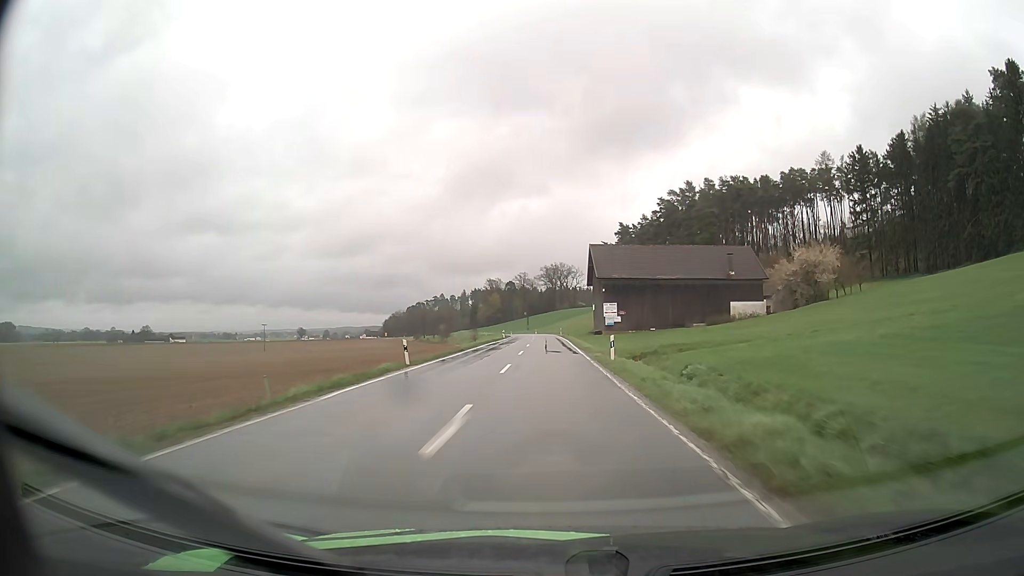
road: secondary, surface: asphalt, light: Day
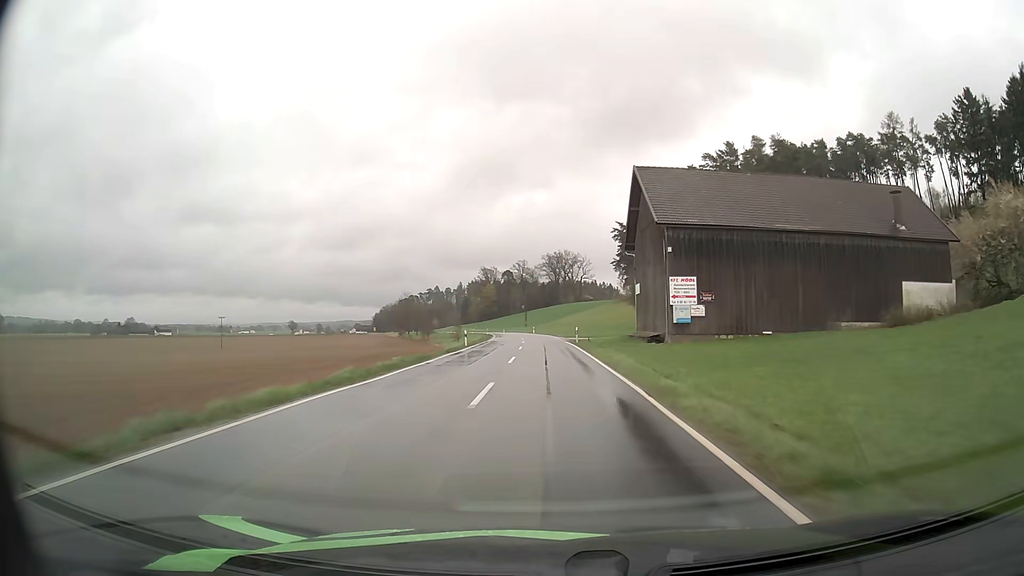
(-0.1, +42.5) m; 0°
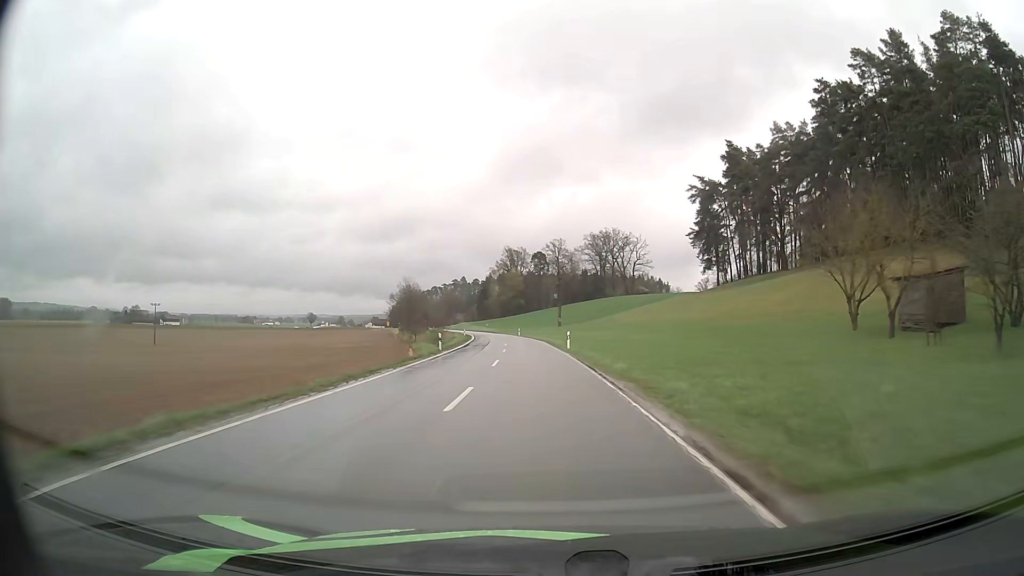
(-1.3, +68.9) m; -3°
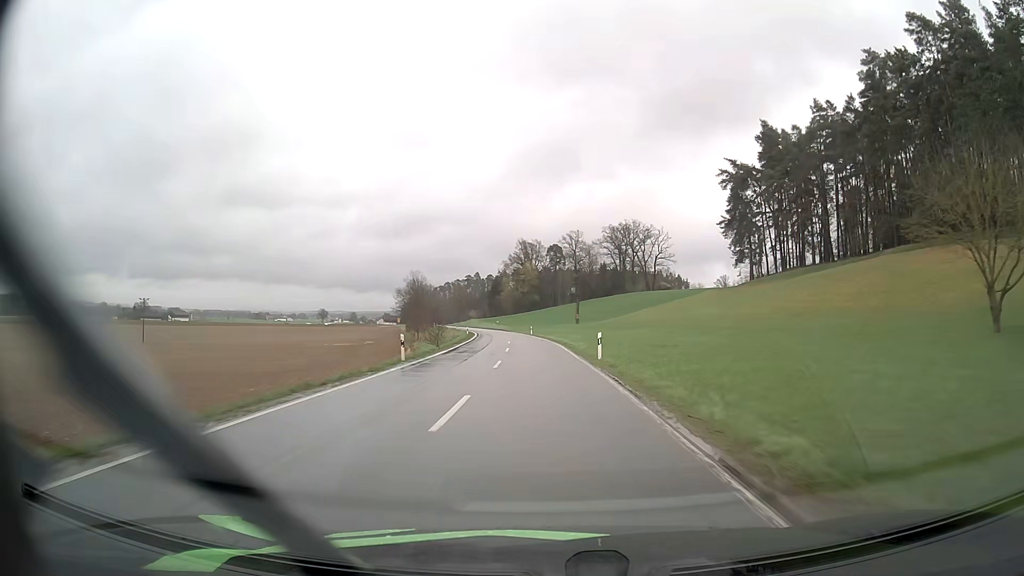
(-0.1, +13.7) m; -1°
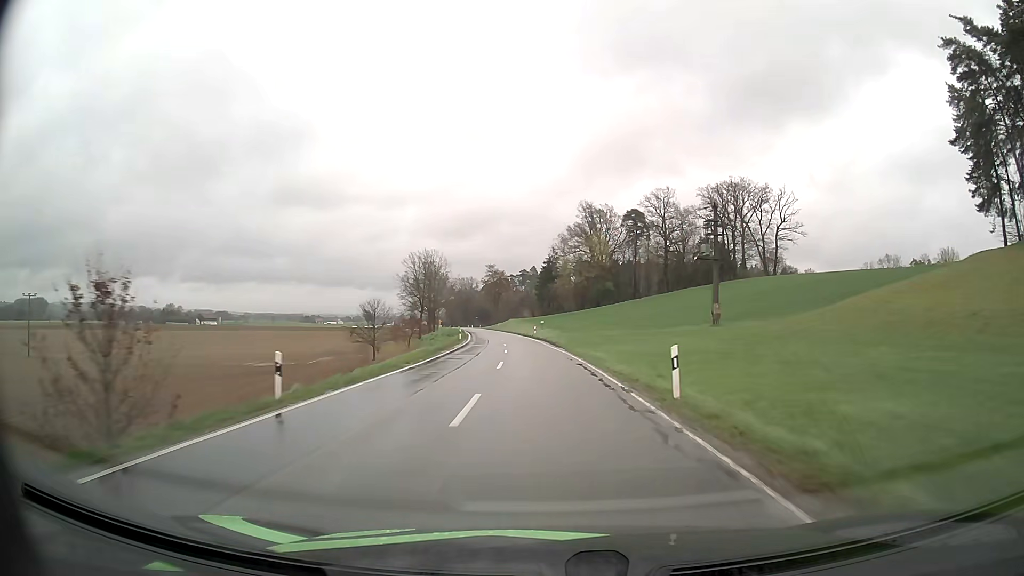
(-3.5, +68.8) m; -5°
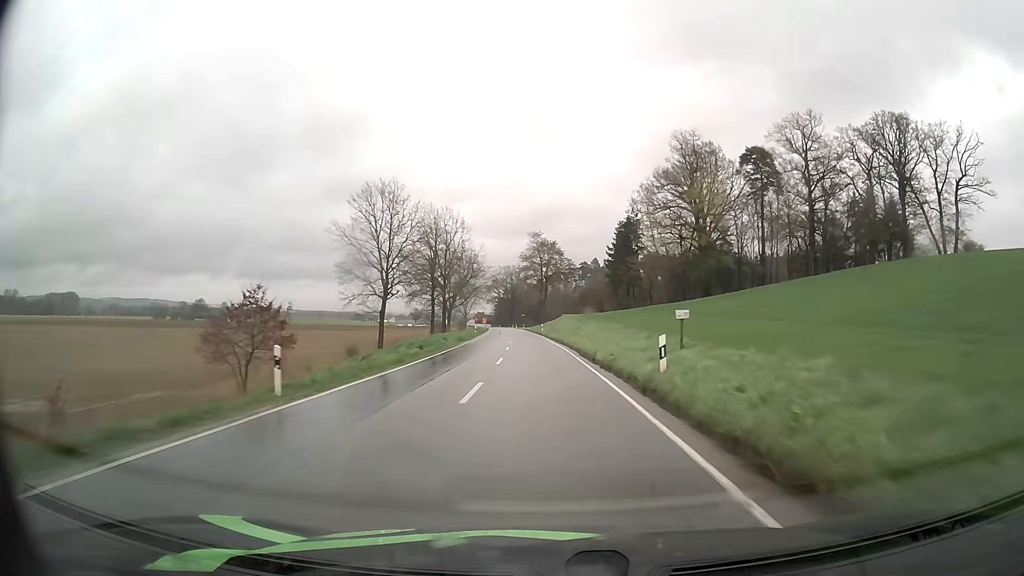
(-2.5, +55.4) m; -5°
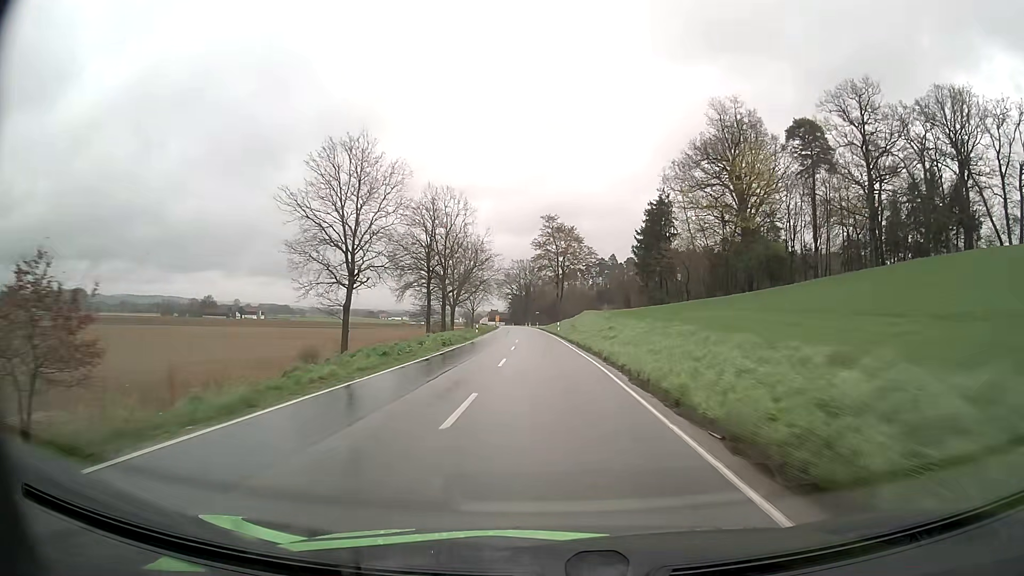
(-0.2, +13.9) m; -1°
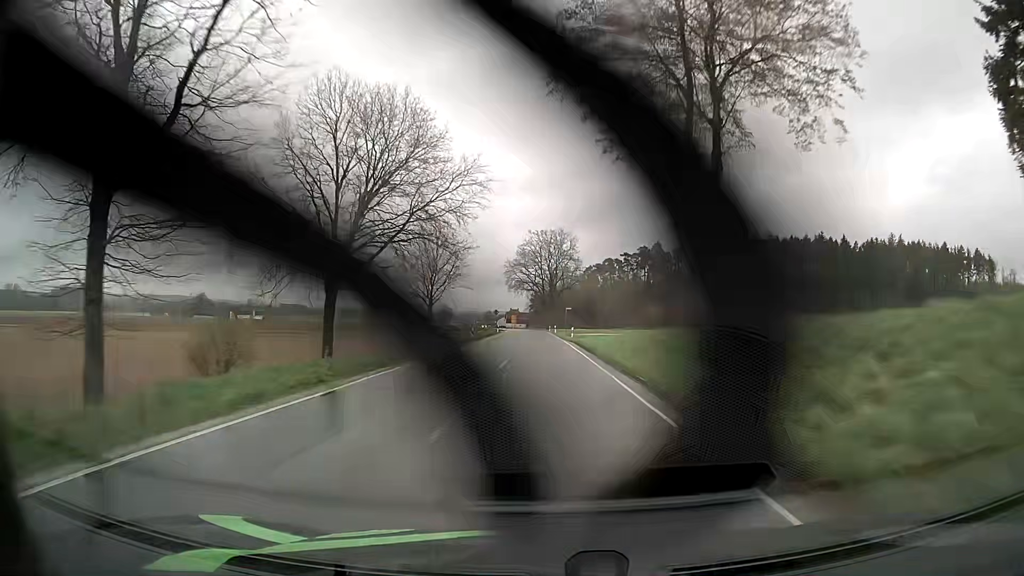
(-1.7, +69.0) m; -2°
(0, +10) (0, +20) (0, +30) (0, +40) (0, +50) (-1, +60) (-1, +70) (-1, +80) (-2, +90) (-2, +100) m
